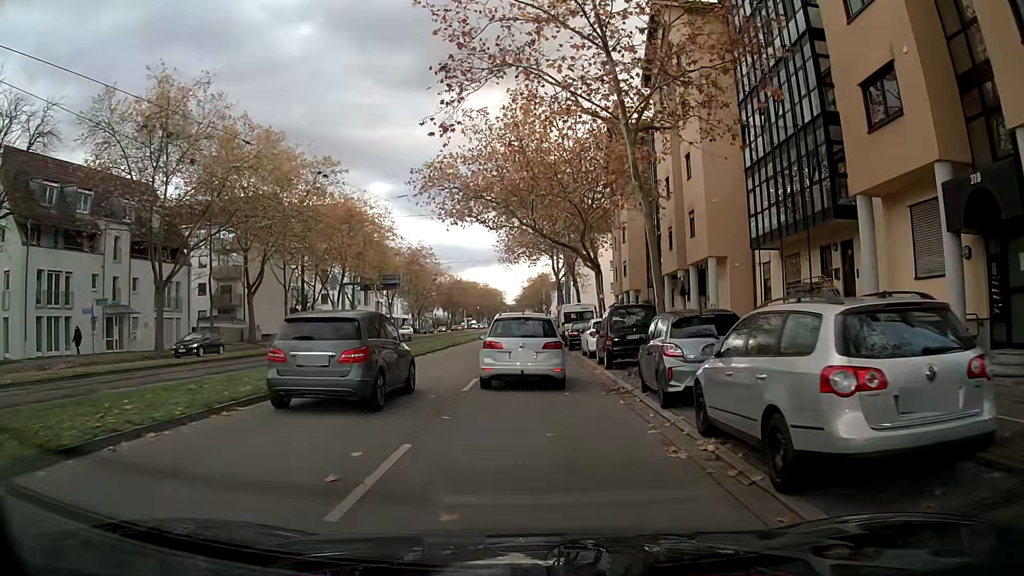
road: primary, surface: asphalt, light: Day
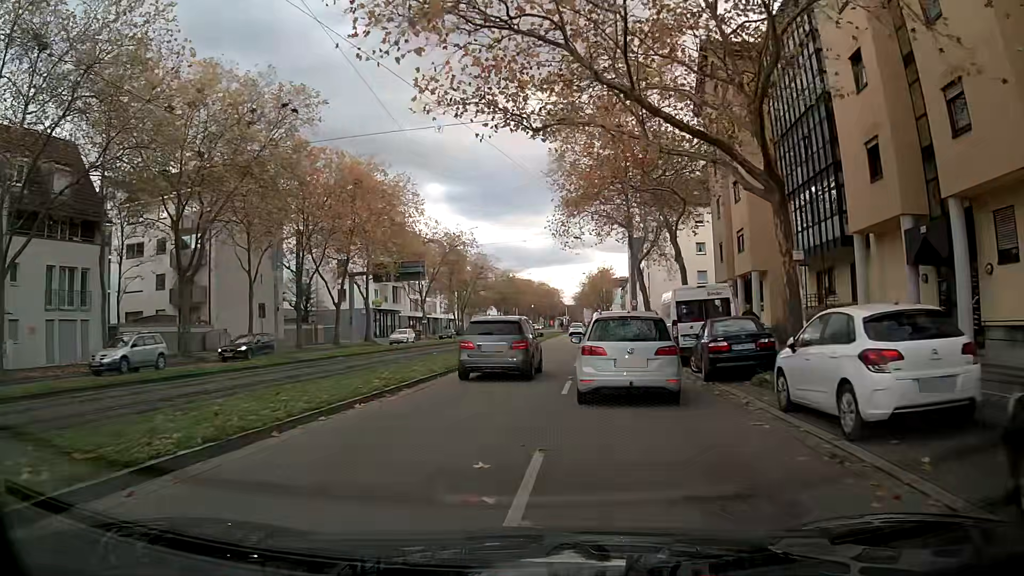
(-1.1, +18.7) m; -6°
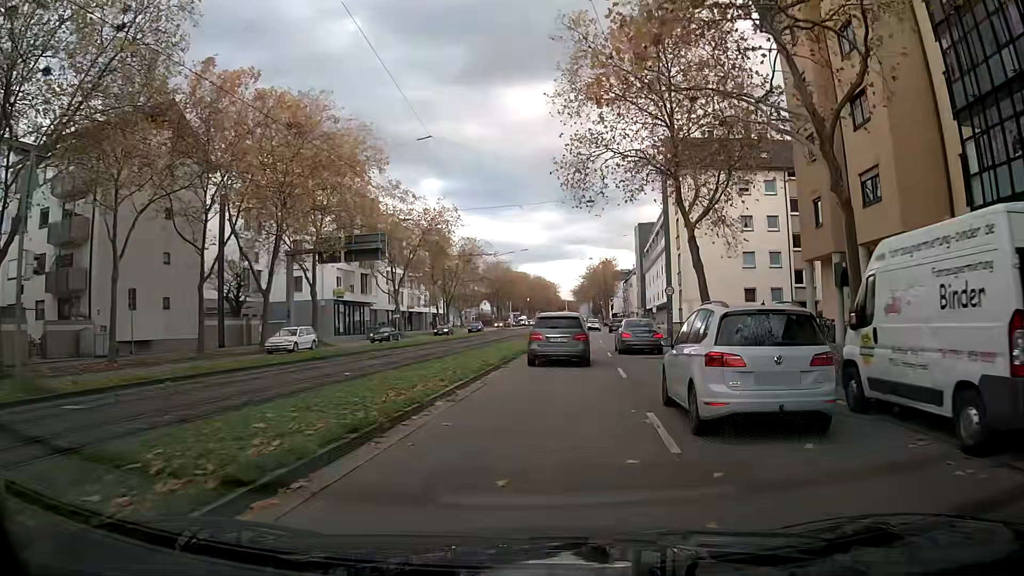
(0.0, +15.3) m; +1°
(0, +10) (+1, +20) (+2, +30) (+2, +40) (+3, +50) (+4, +60) (+5, +70) (+7, +80) (+8, +90) (+9, +100) m
